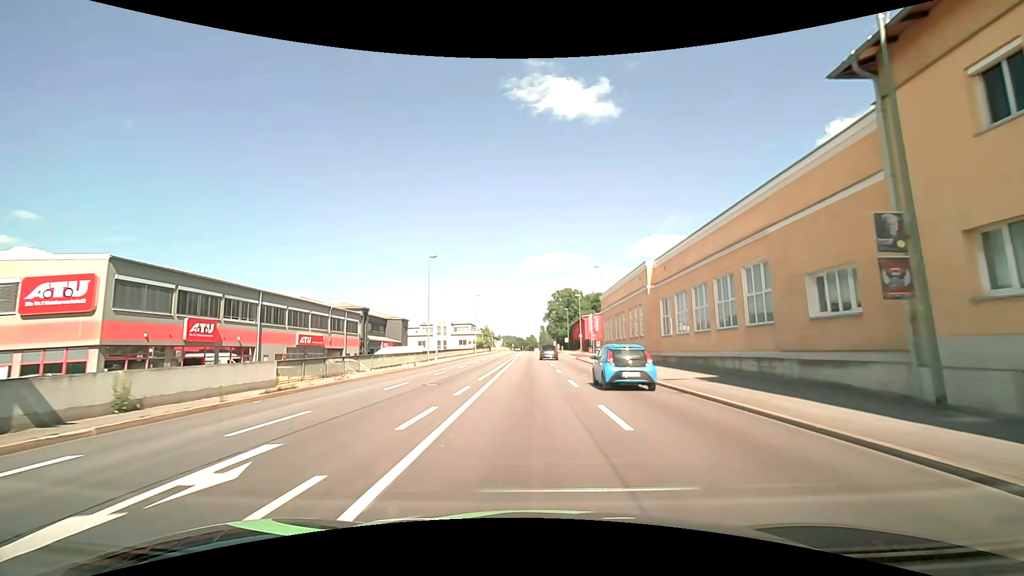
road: primary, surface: asphalt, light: Day
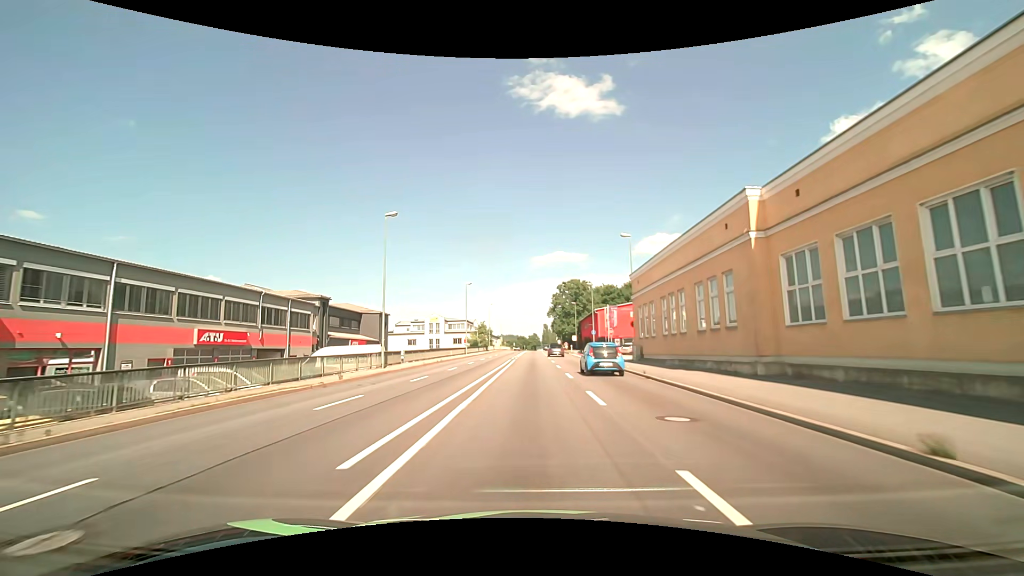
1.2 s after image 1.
(-0.1, +15.2) m; 0°
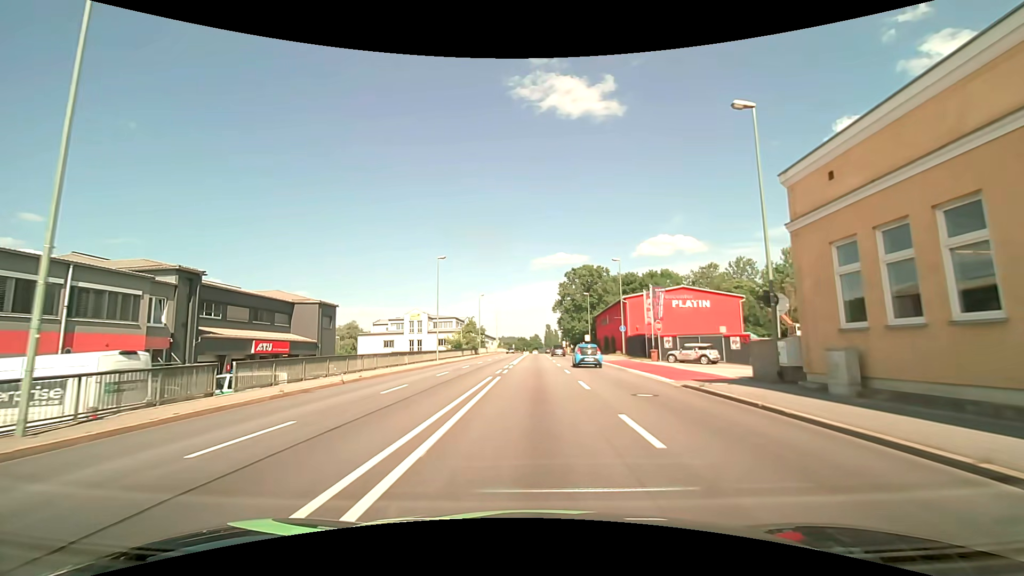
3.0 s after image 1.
(-0.2, +22.8) m; 0°
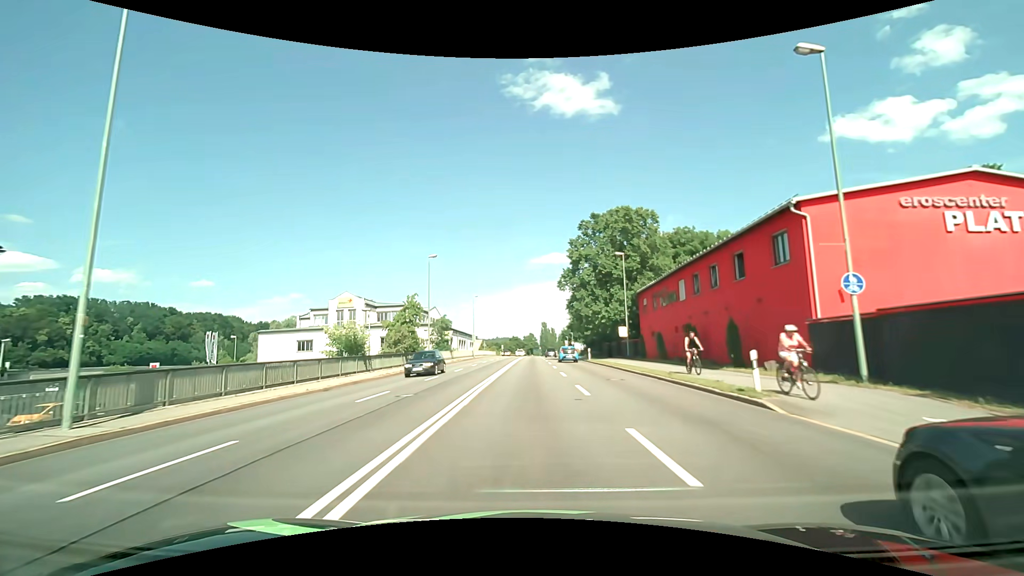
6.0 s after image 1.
(+0.3, +38.0) m; +1°
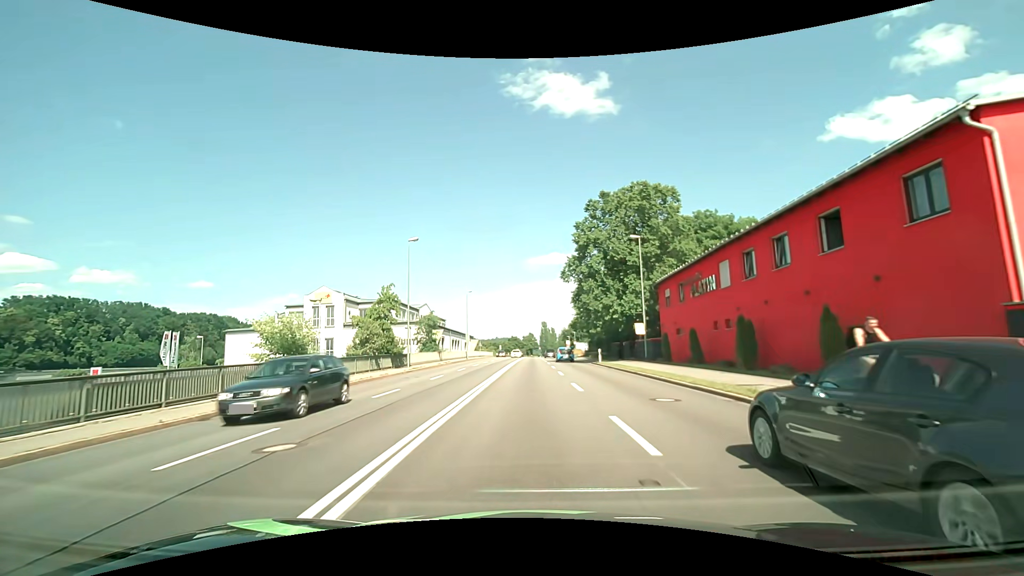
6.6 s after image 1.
(0.0, +7.6) m; 0°
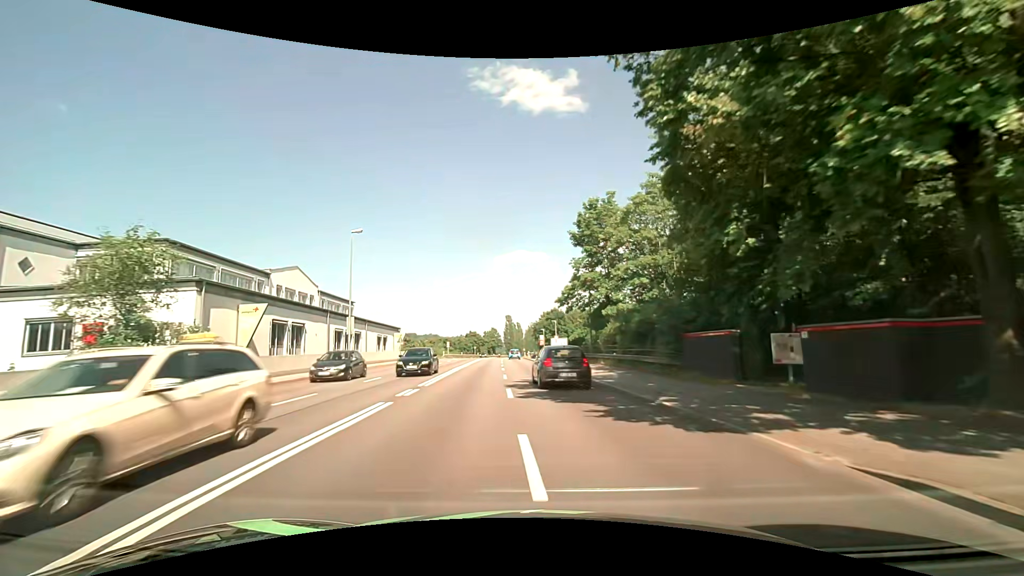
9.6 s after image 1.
(+0.8, +38.2) m; +3°
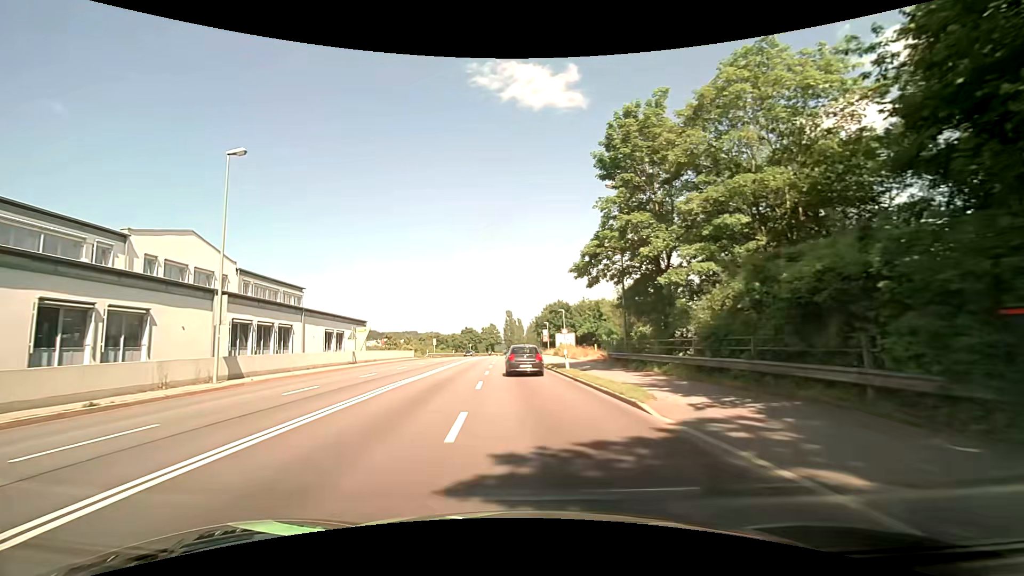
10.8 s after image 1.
(+0.1, +15.4) m; +1°
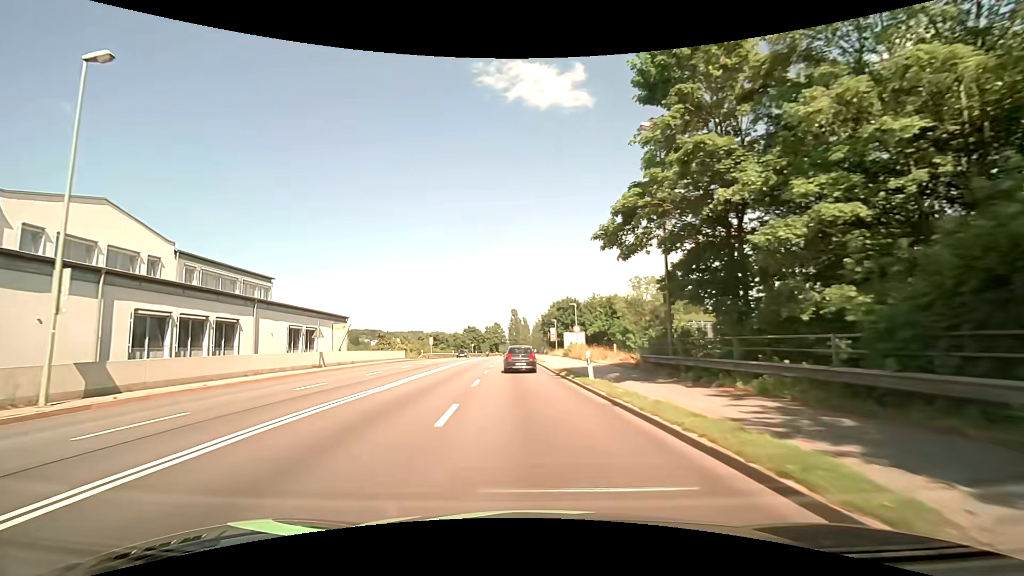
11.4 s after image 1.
(-0.1, +7.7) m; -1°
(0, +10) (0, +20) (-1, +30) (-1, +40) (-2, +50) (-2, +60) (-2, +70) (-3, +80) (-3, +90) (-3, +100) m
